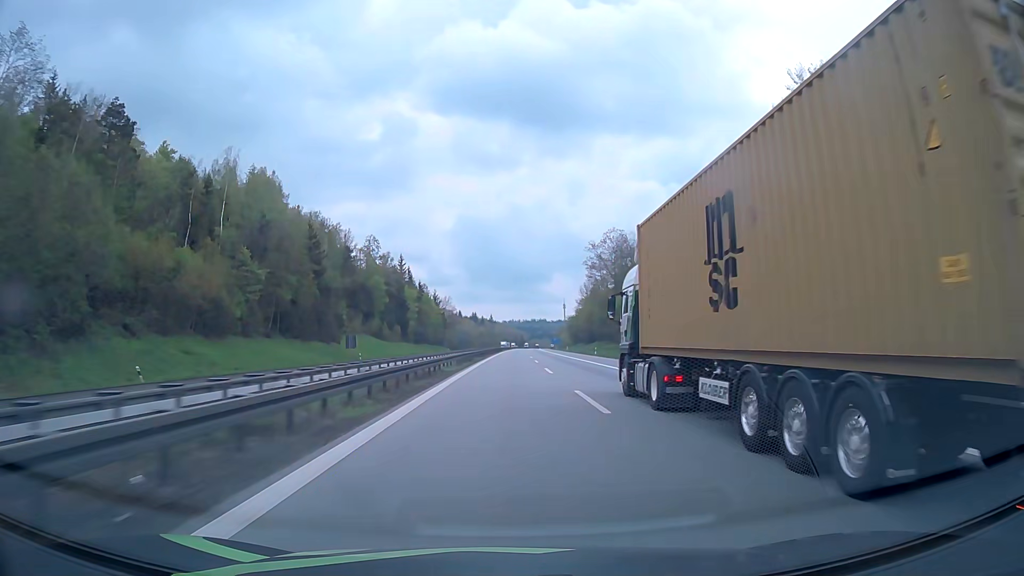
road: motorway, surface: asphalt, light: Day
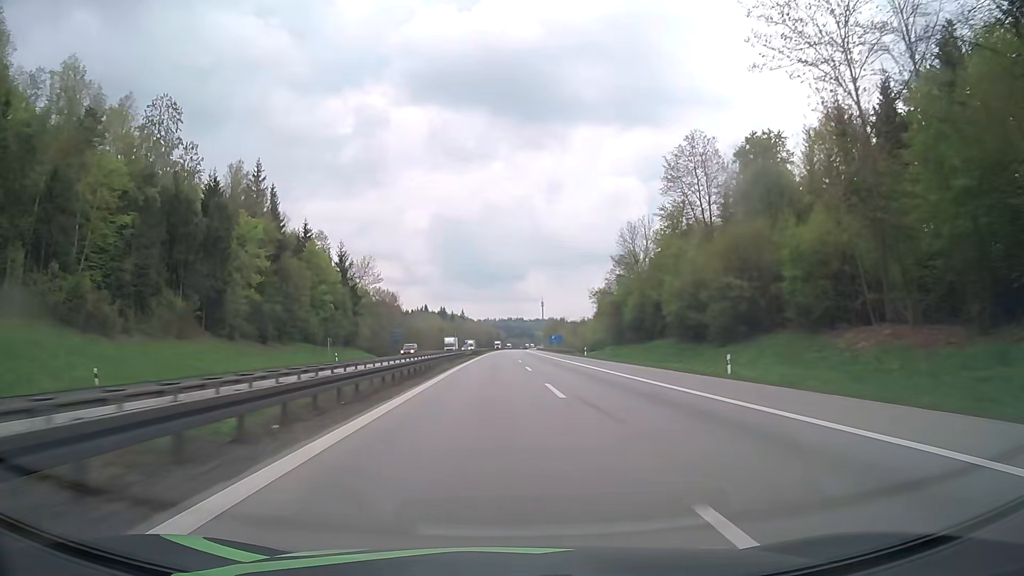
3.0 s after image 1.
(+1.3, +103.3) m; +2°
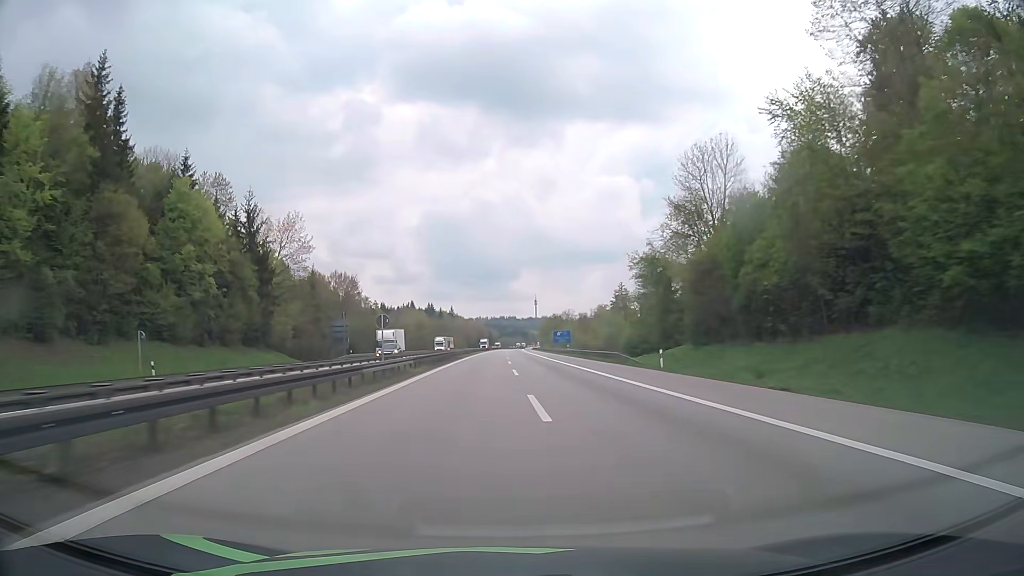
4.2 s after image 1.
(+0.4, +41.4) m; +1°
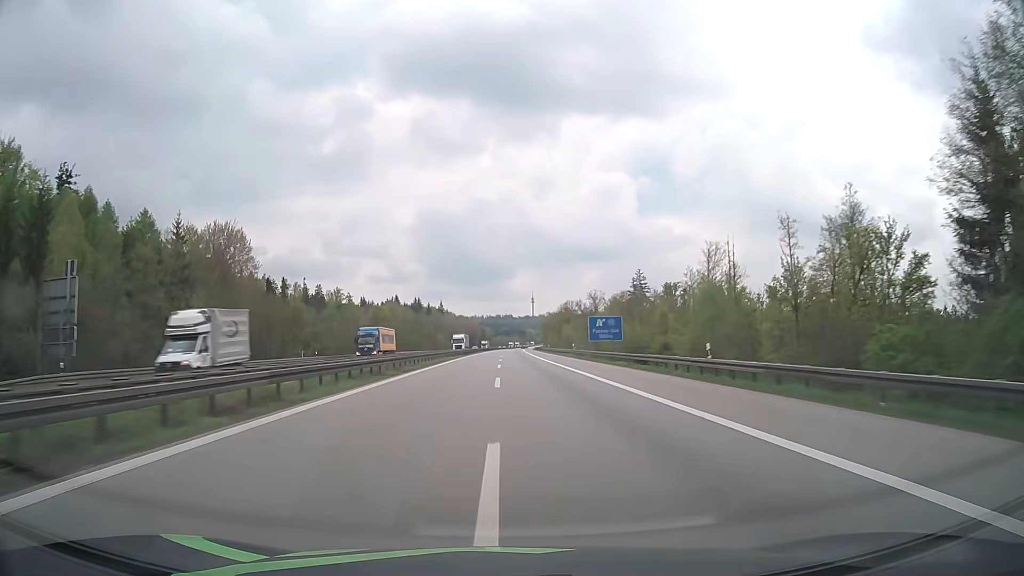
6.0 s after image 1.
(+0.3, +62.0) m; 0°
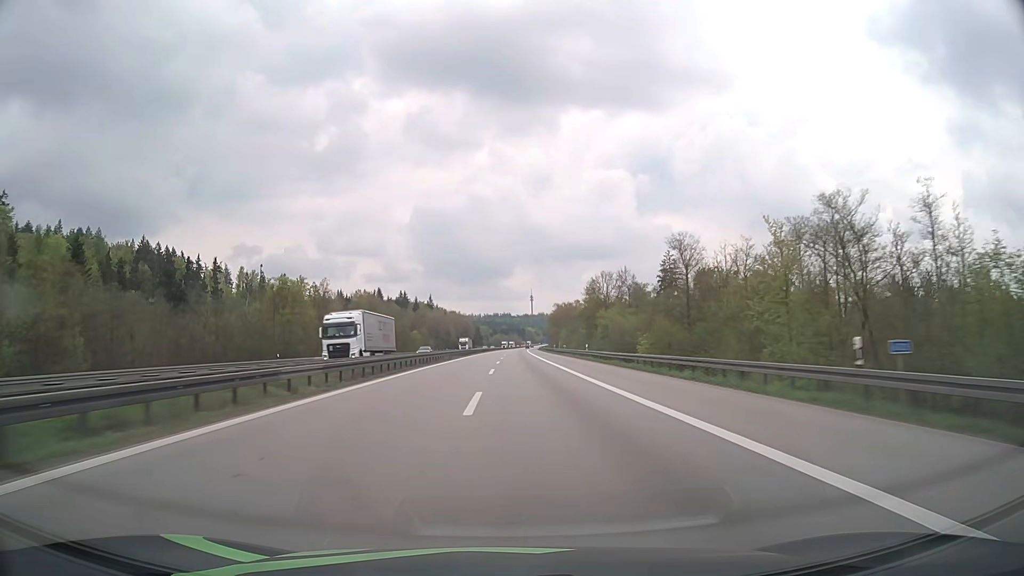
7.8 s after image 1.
(+0.1, +62.0) m; 0°
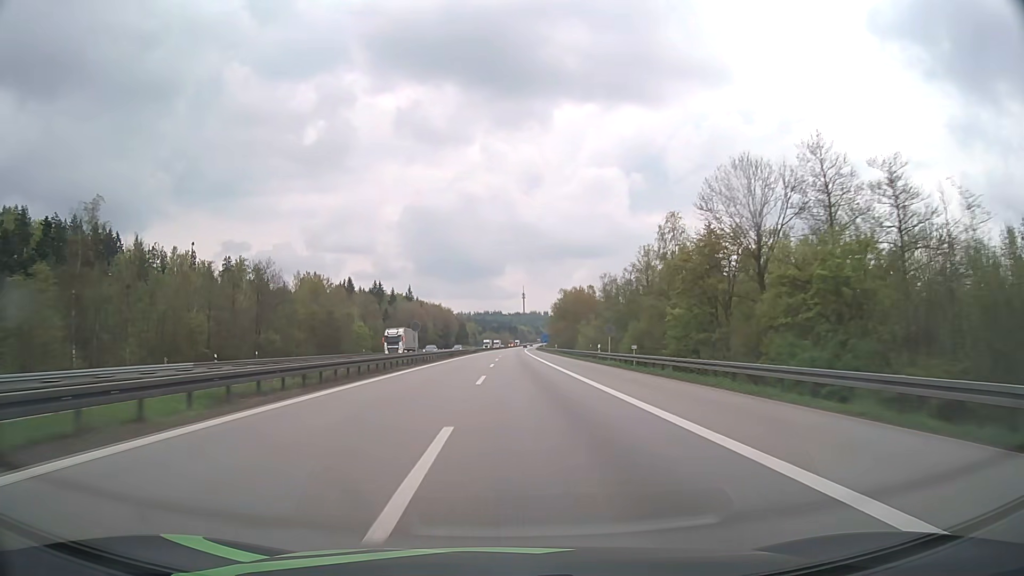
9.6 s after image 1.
(+0.2, +62.0) m; +1°
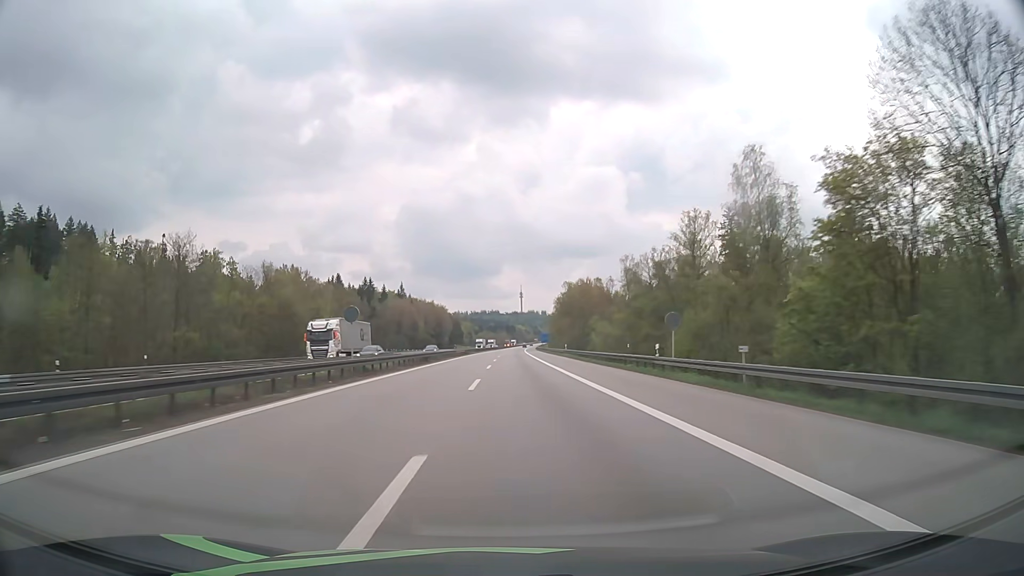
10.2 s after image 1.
(+0.1, +20.7) m; 0°
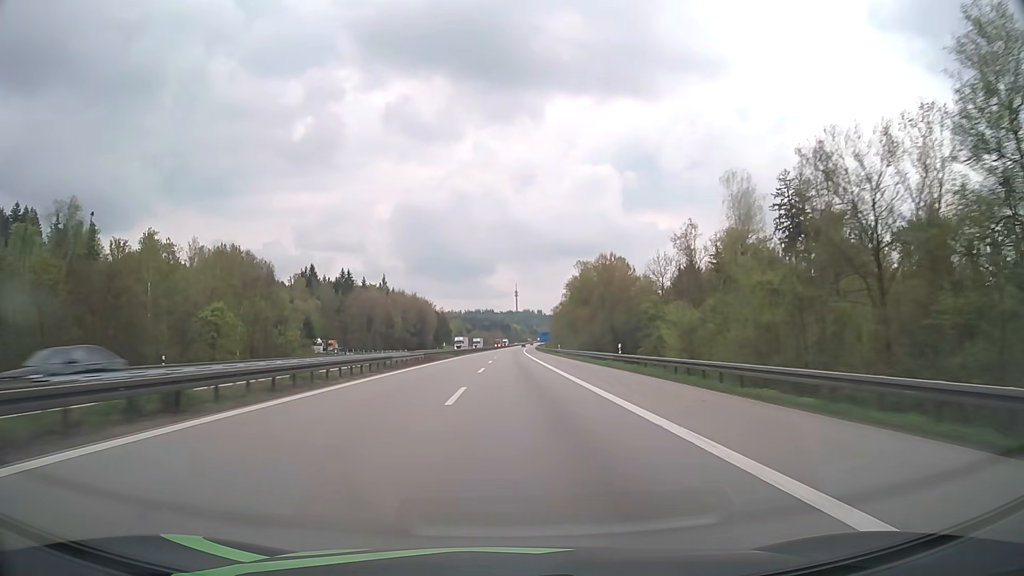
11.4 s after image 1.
(+0.2, +41.3) m; 0°
(0, +10) (0, +20) (0, +30) (0, +40) (0, +50) (0, +60) (+1, +70) (+1, +80) (+1, +90) (+1, +100) m
